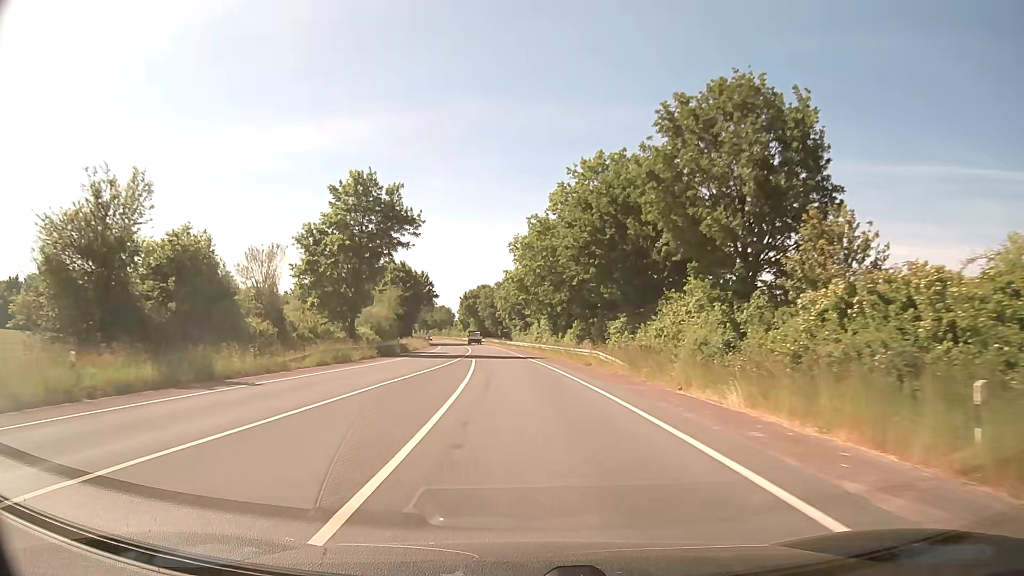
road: secondary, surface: asphalt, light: Day
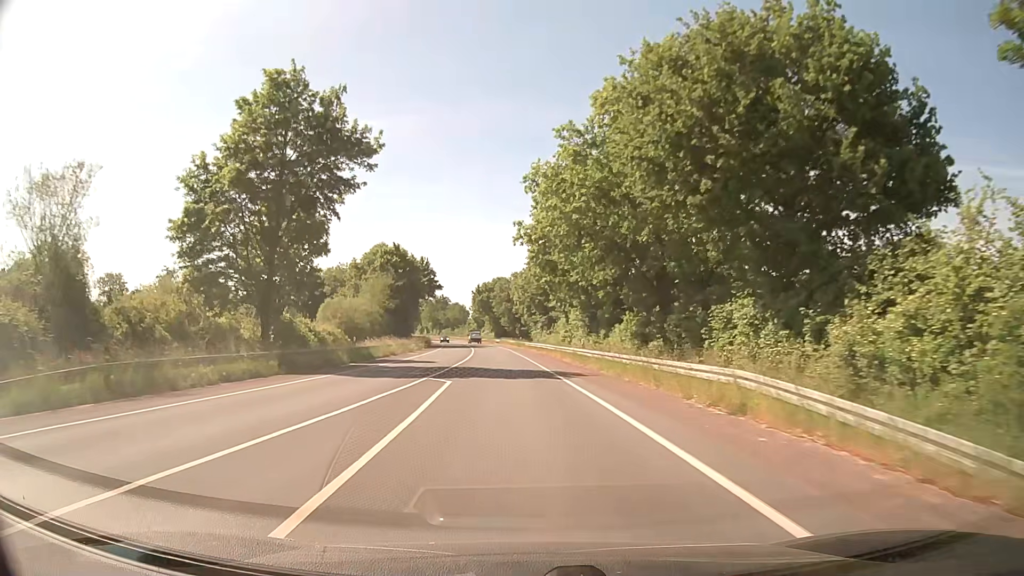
(-0.3, +21.4) m; -2°
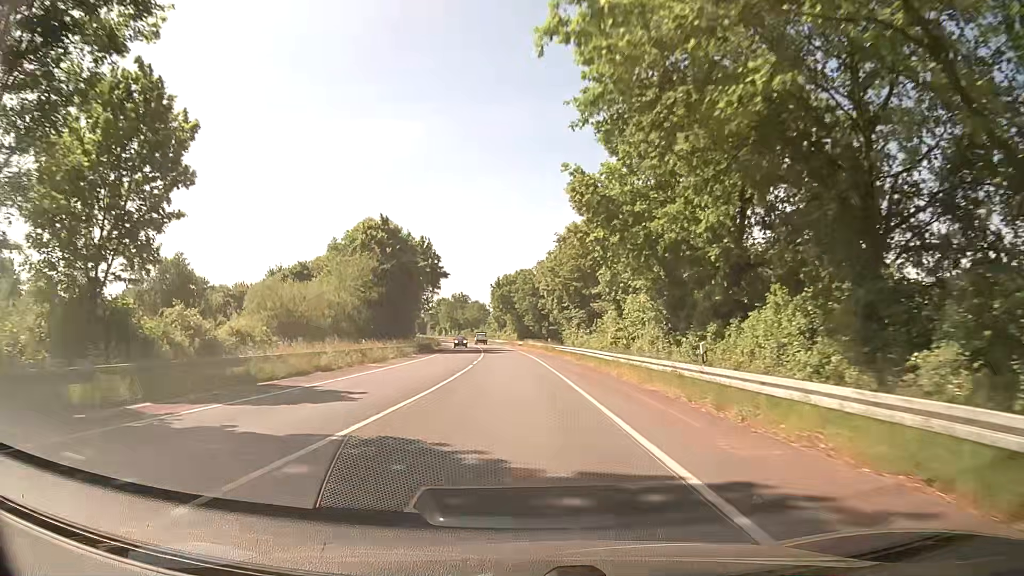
(-0.4, +21.4) m; -3°
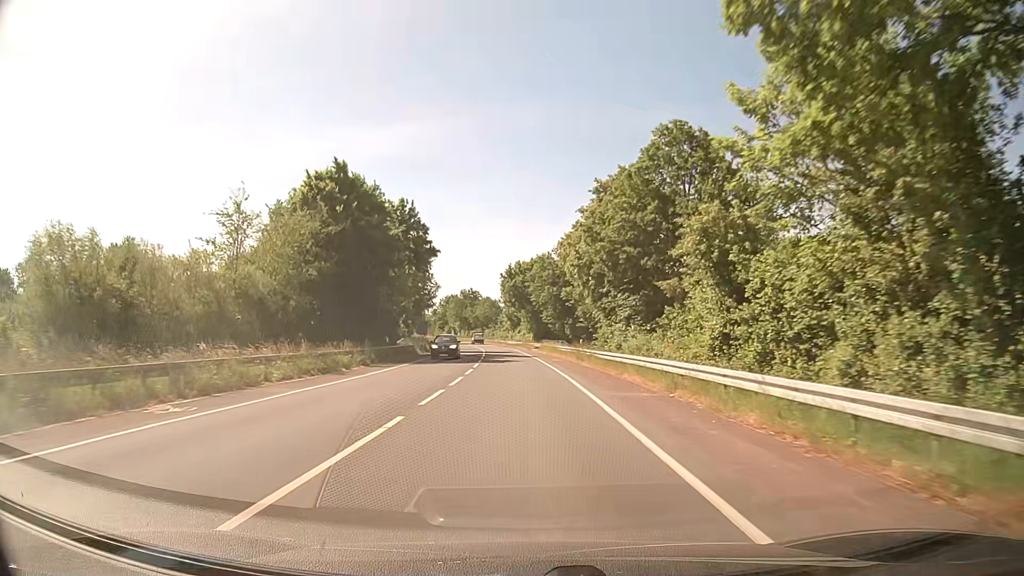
(-0.1, +21.5) m; -1°
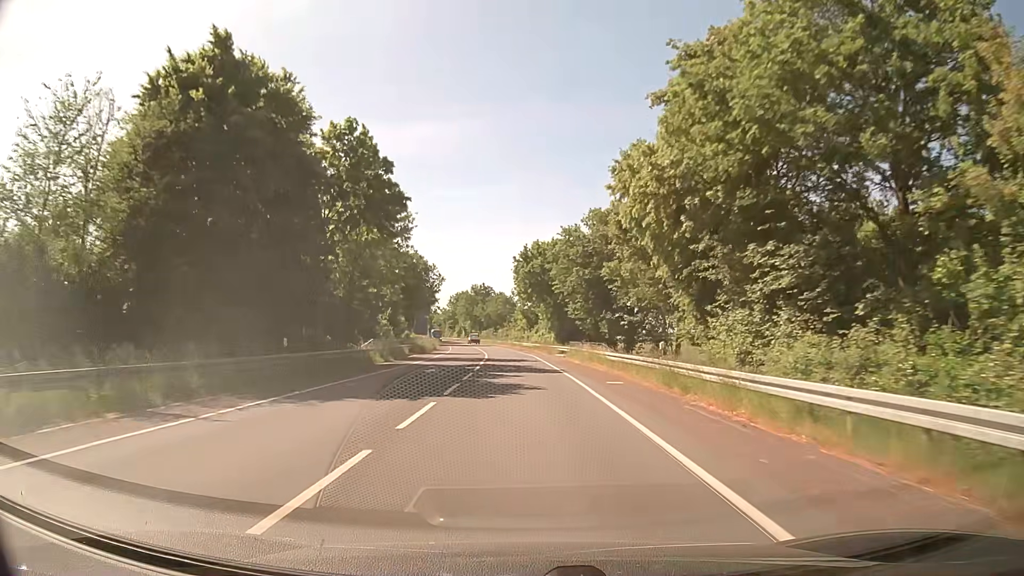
(-0.3, +21.5) m; -2°
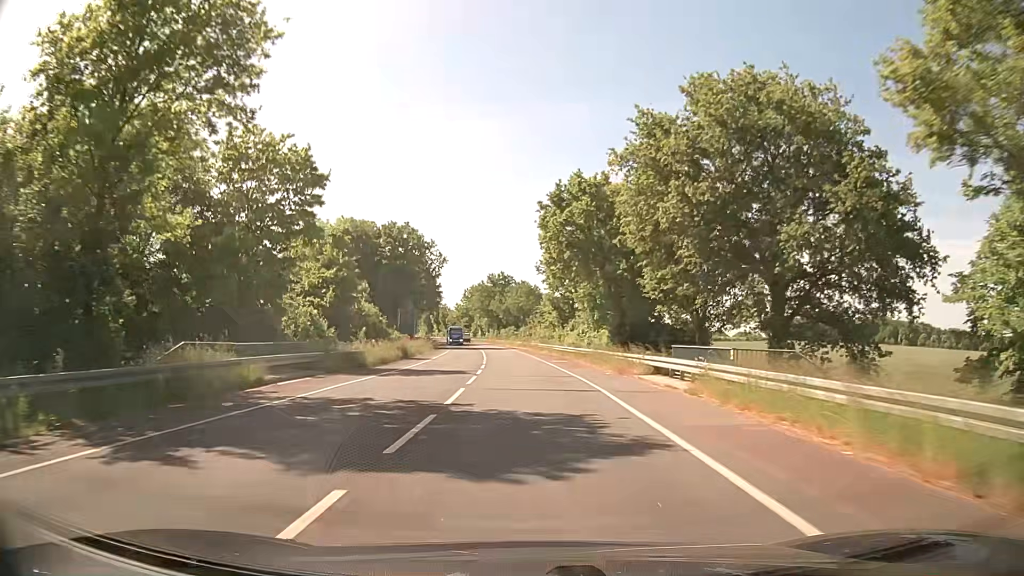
(-0.5, +32.2) m; -2°
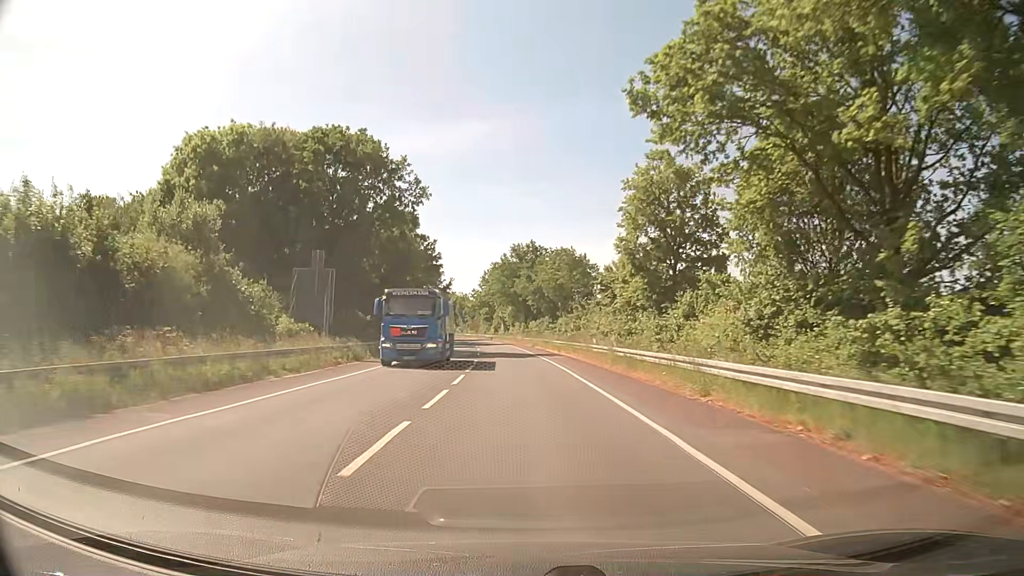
(-1.2, +42.9) m; -3°
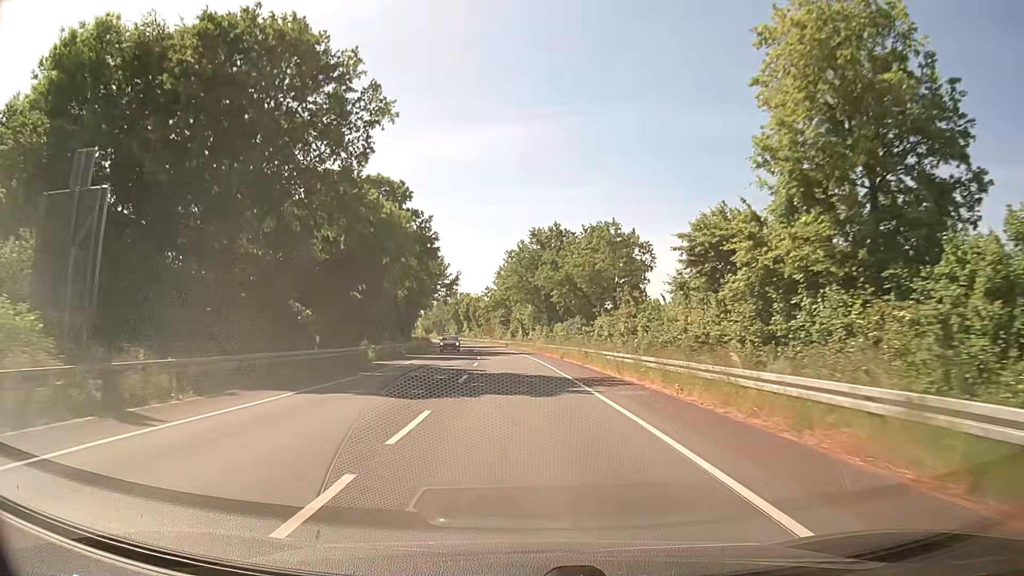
(-0.3, +21.5) m; -2°
(0, +10) (0, +20) (0, +30) (-1, +40) (-1, +50) (-2, +60) (-3, +70) (-4, +80) (-5, +90) (-6, +100) m
